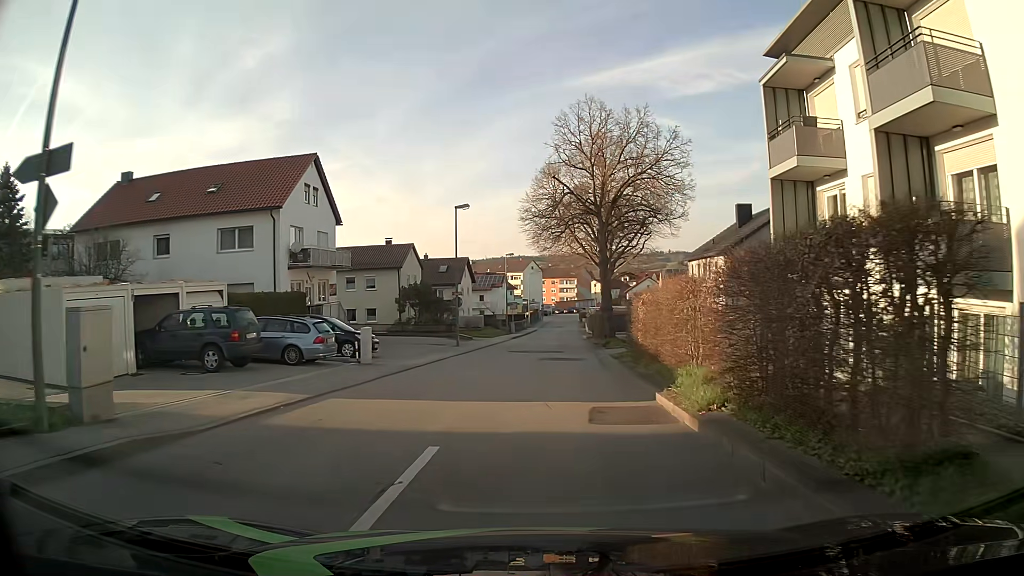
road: unclassified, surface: asphalt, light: Day
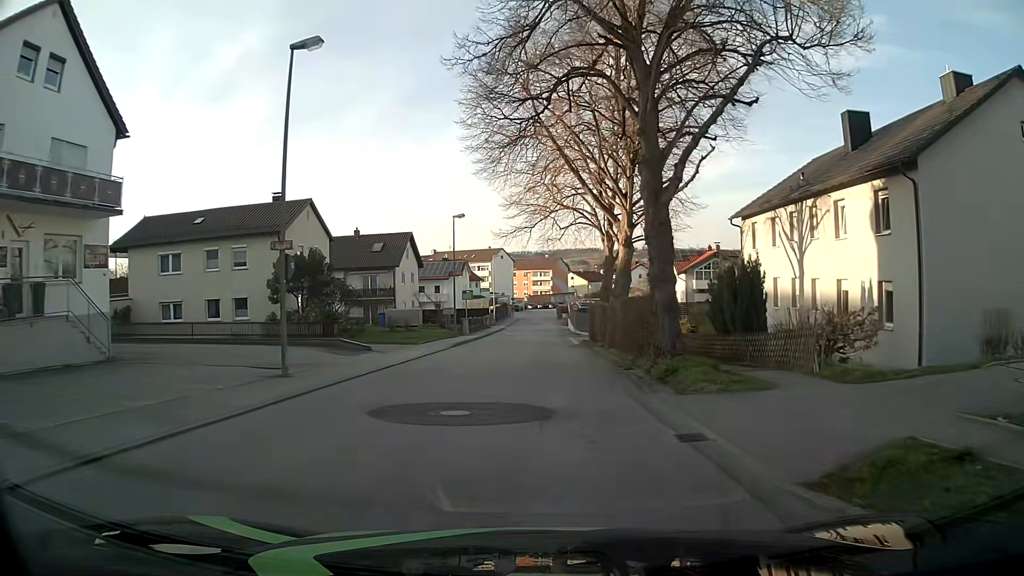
(+0.7, +22.7) m; +2°
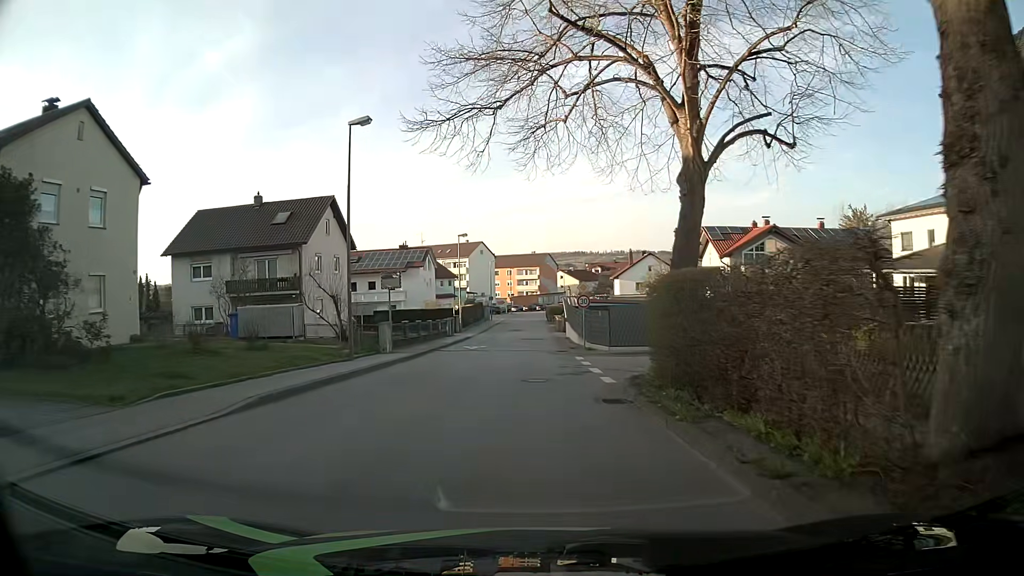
(+0.3, +22.4) m; 0°
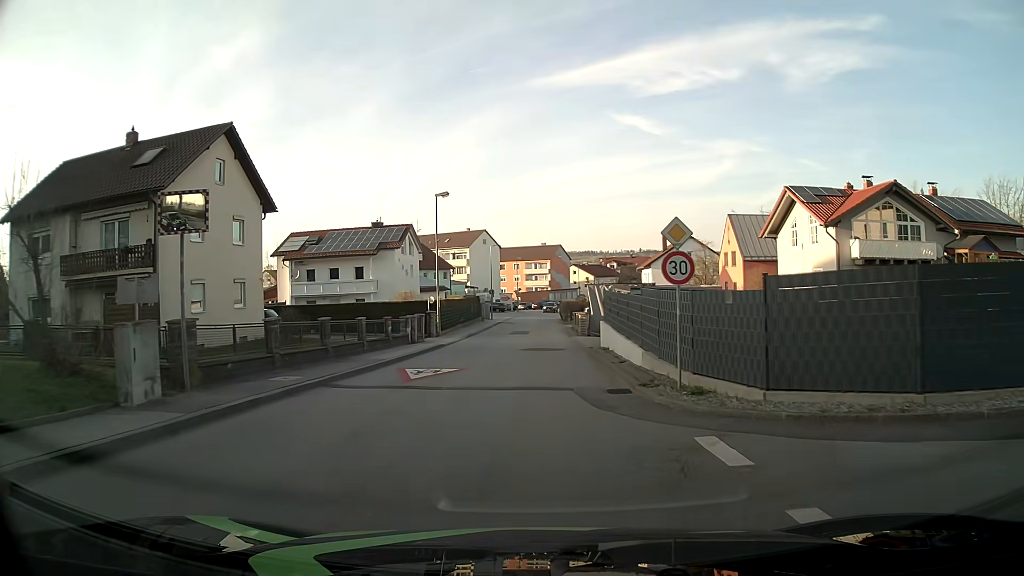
(+0.1, +18.0) m; 0°
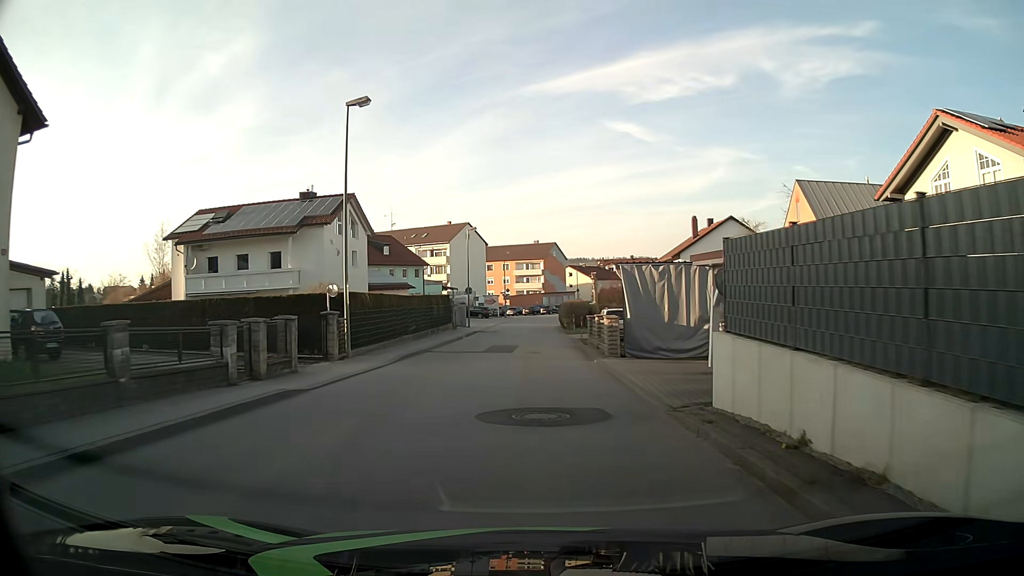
(0.0, +18.0) m; +1°
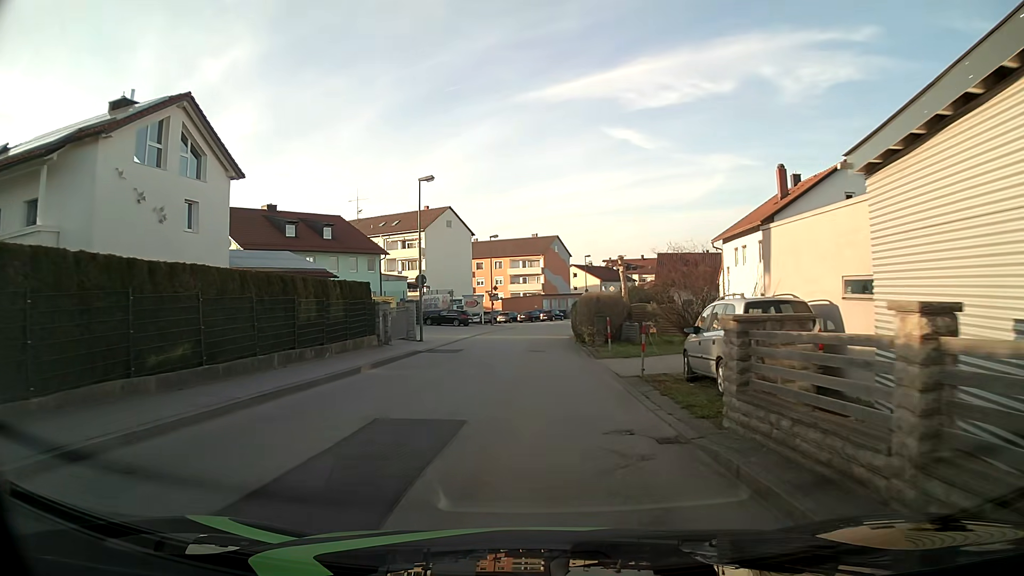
(+0.2, +22.3) m; 0°
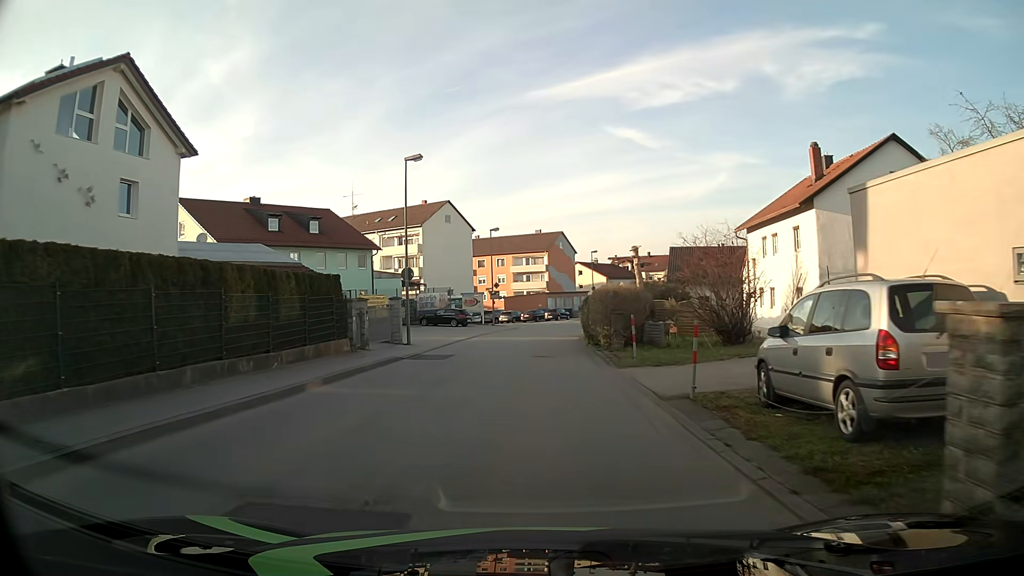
(0.0, +4.5) m; 0°
